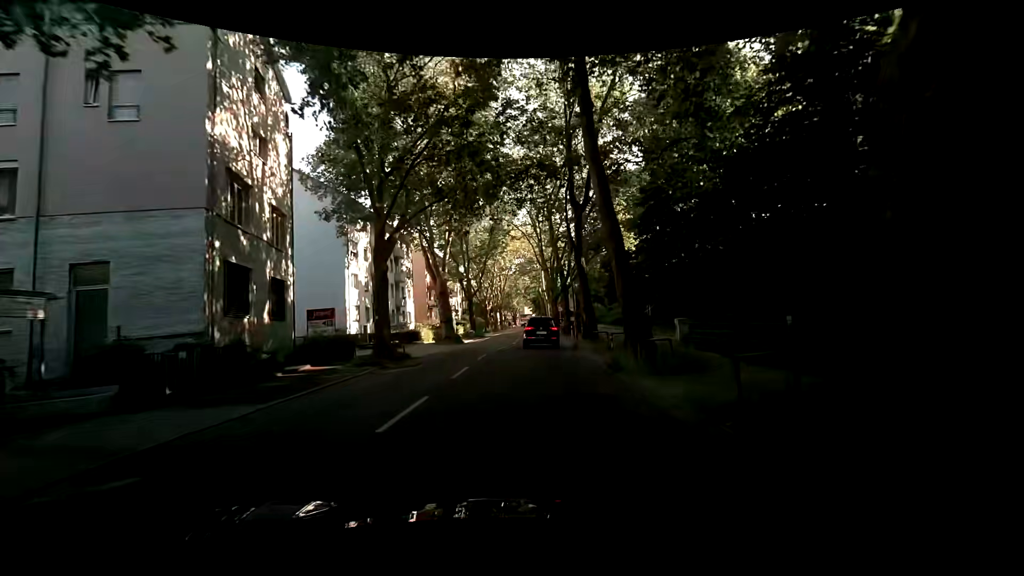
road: secondary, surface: asphalt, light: Day
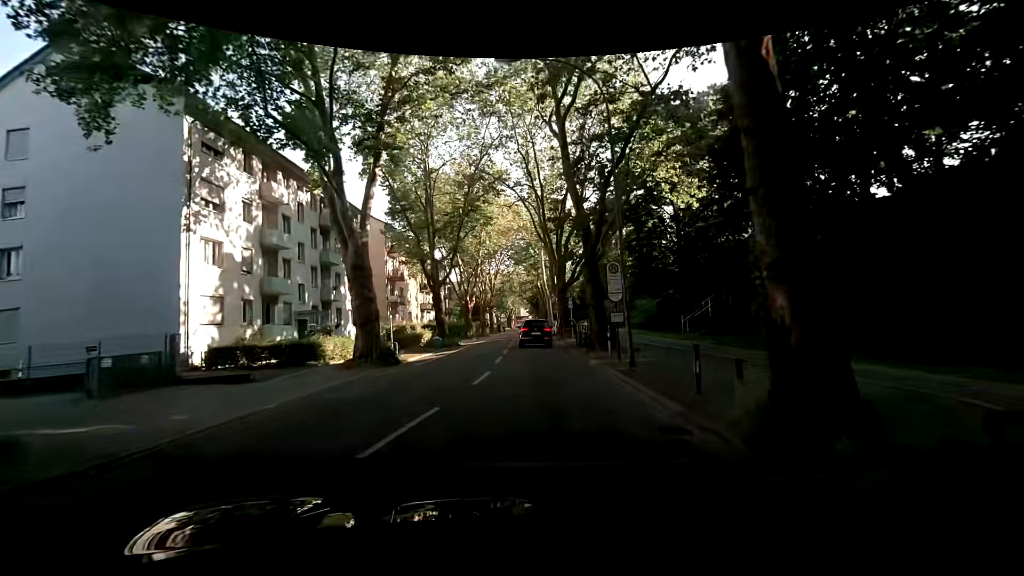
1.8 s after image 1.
(0.0, +19.1) m; +1°
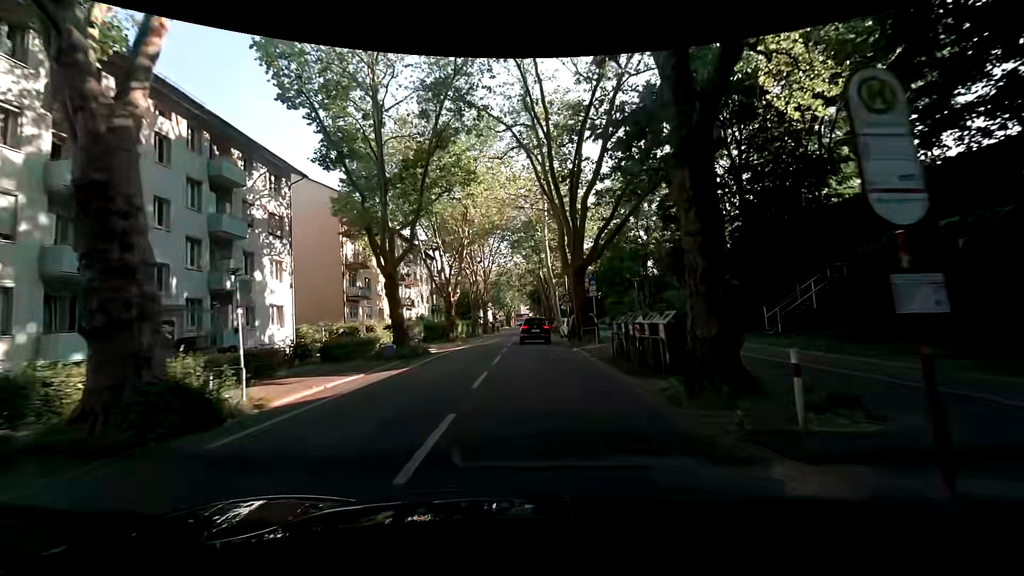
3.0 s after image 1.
(-0.1, +12.9) m; -1°
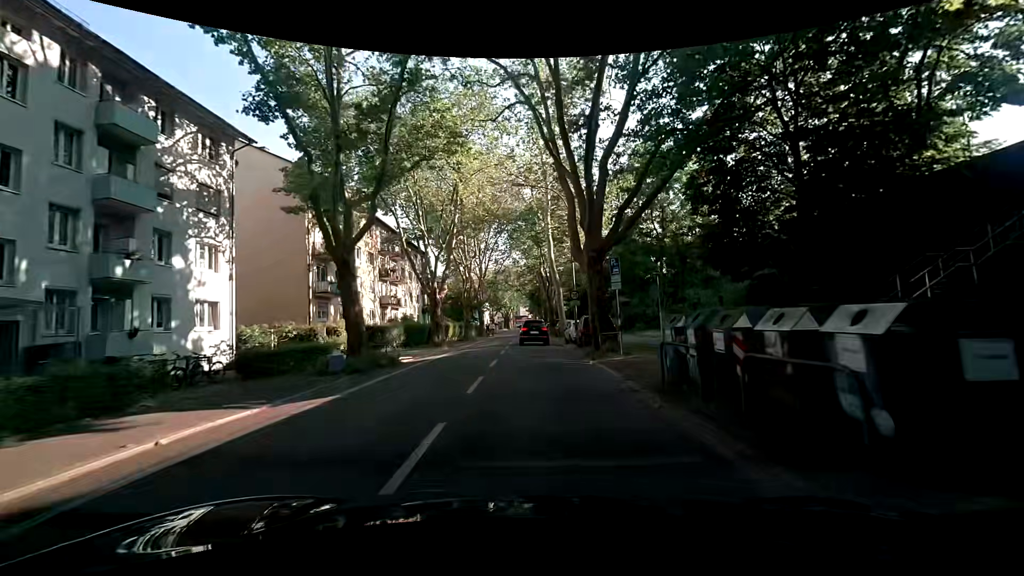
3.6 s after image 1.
(+0.1, +6.5) m; +2°
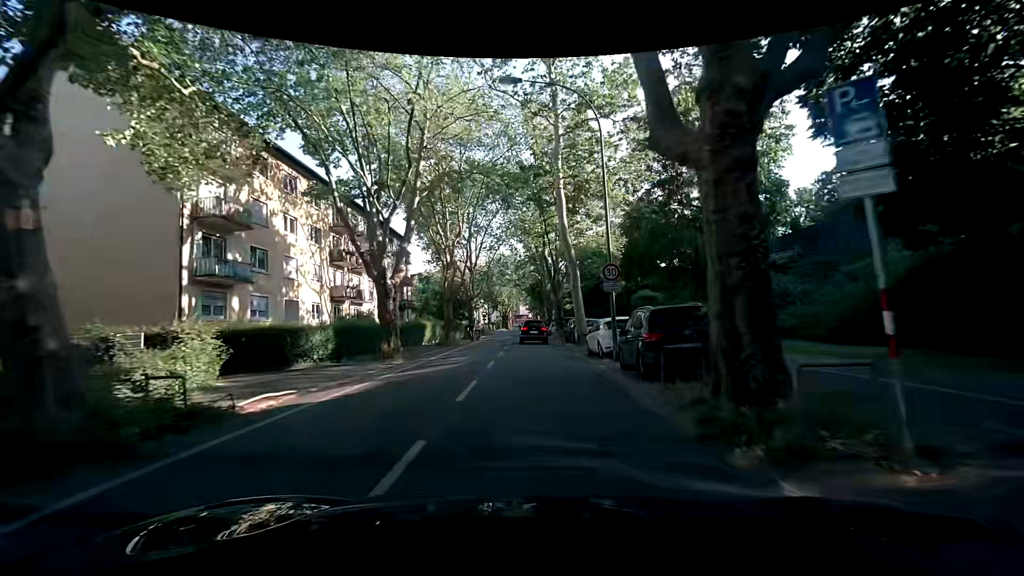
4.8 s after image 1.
(-0.2, +13.0) m; 0°
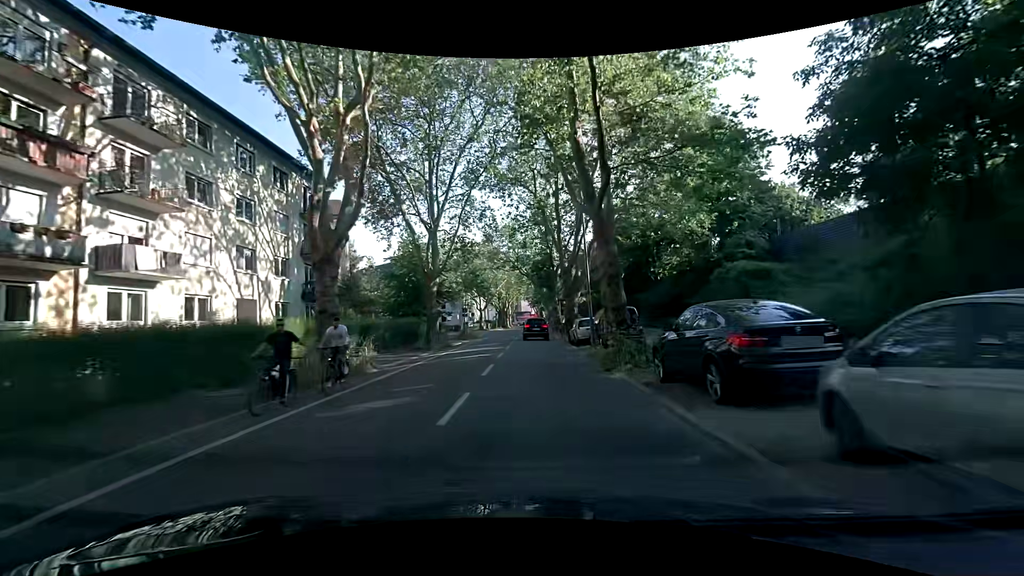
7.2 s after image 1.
(-0.3, +26.2) m; -1°
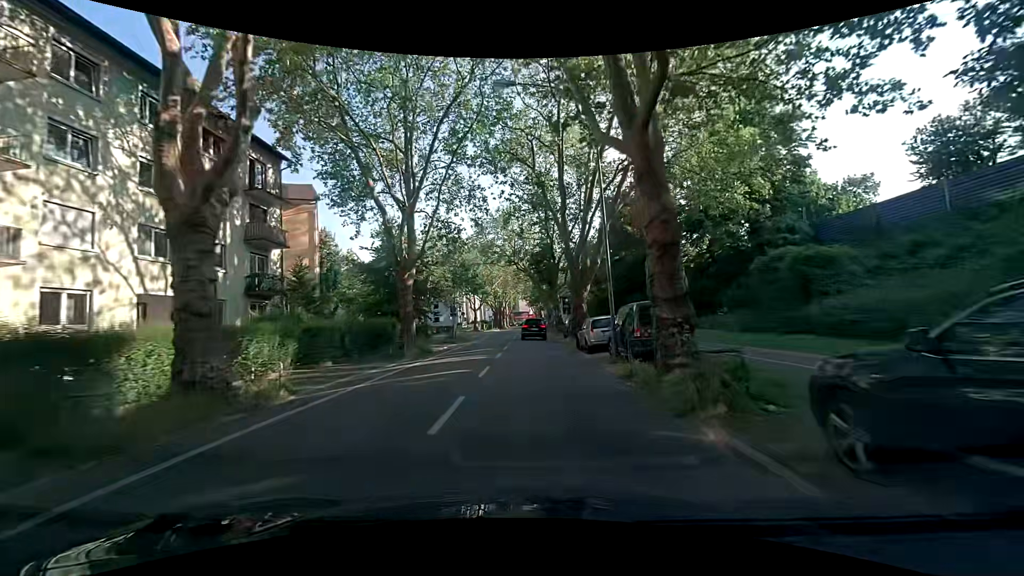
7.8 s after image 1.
(0.0, +6.5) m; 0°
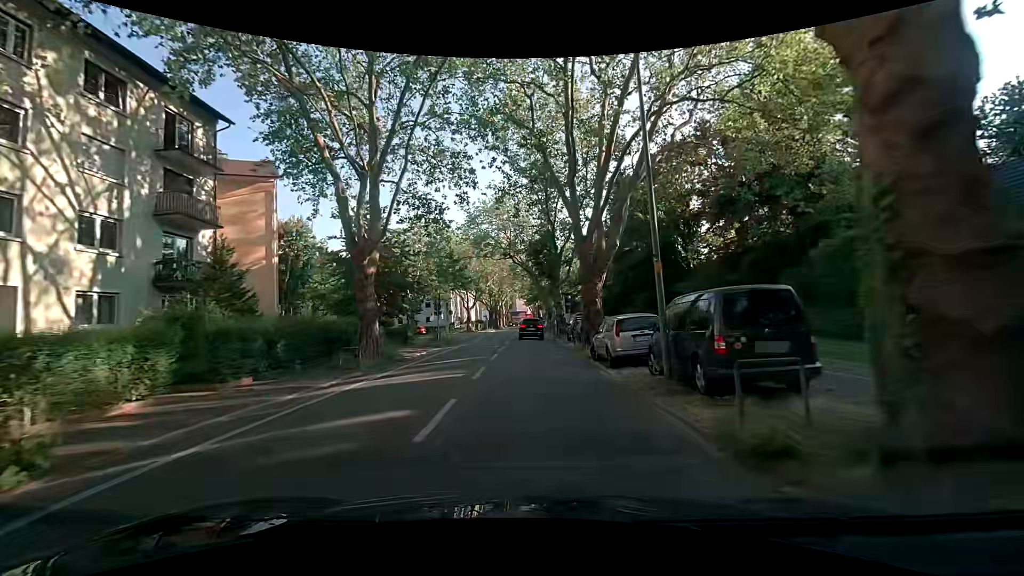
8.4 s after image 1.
(-0.1, +6.4) m; 0°
(0, +10) (0, +20) (0, +30) (0, +40) (0, +50) (0, +60) (0, +70) (0, +80) (0, +90) (-1, +100) m
